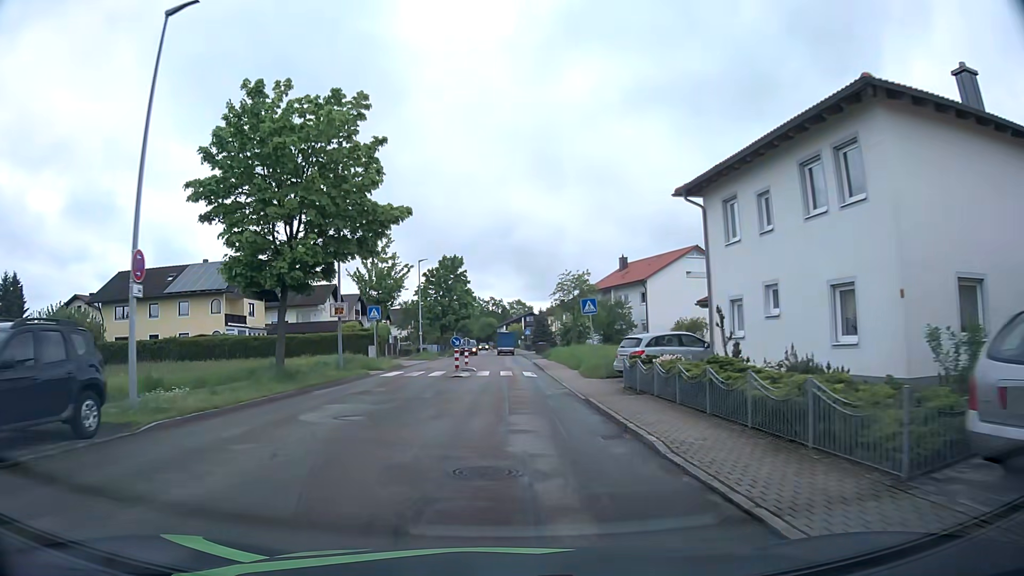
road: unclassified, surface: asphalt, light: Day
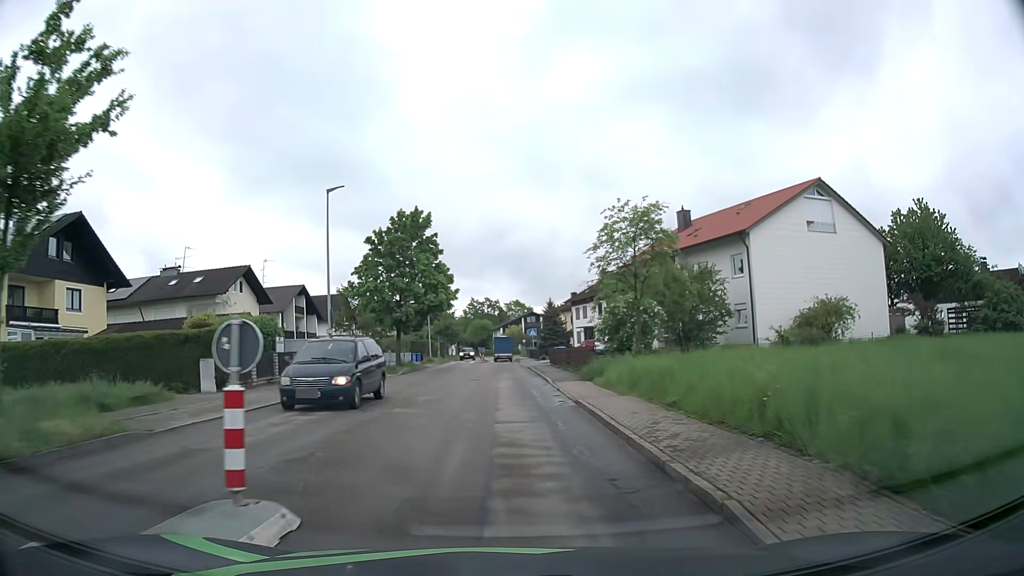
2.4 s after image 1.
(0.0, +28.2) m; 0°
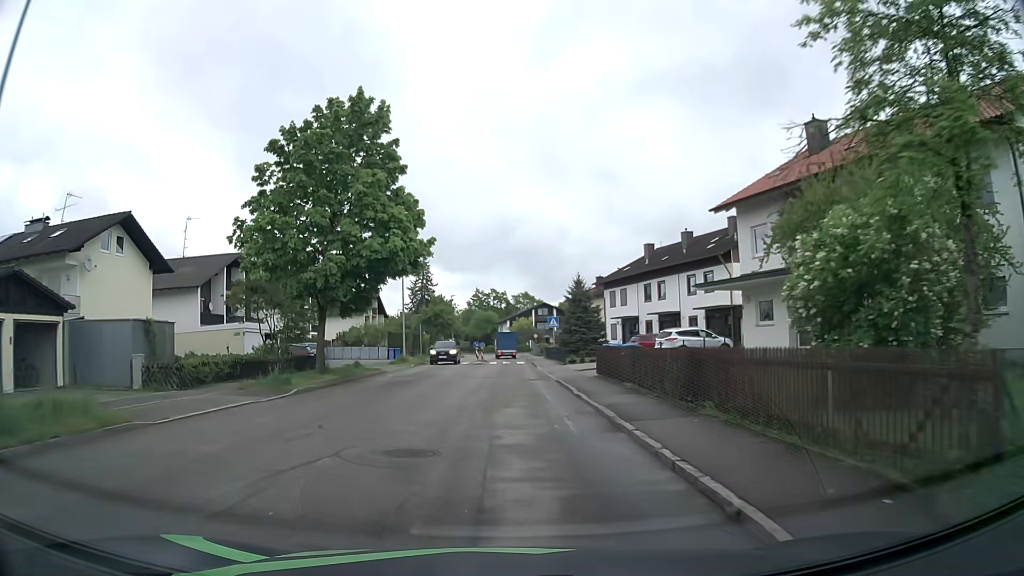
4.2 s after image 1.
(-0.1, +21.0) m; -1°
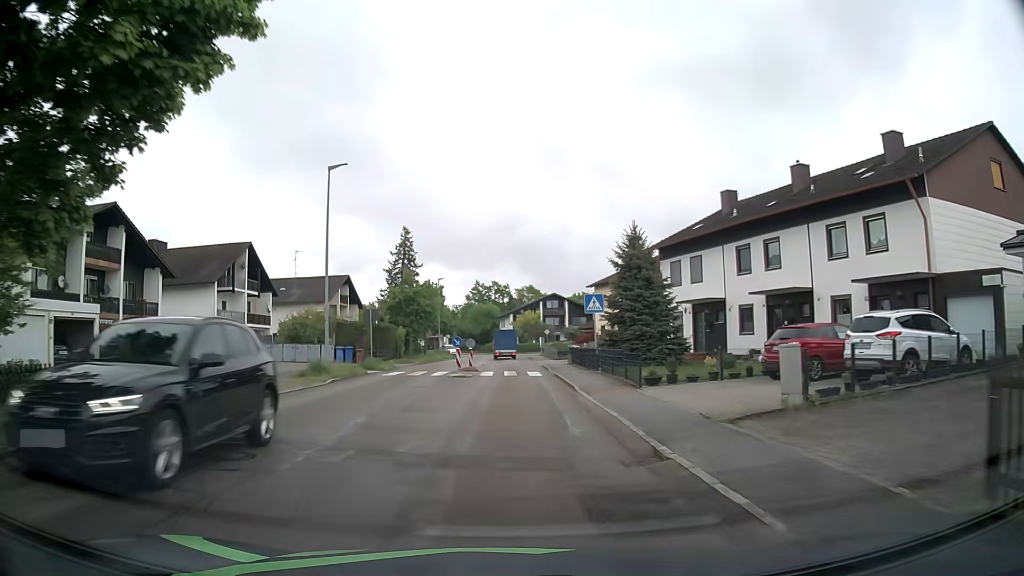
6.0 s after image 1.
(0.0, +20.6) m; 0°
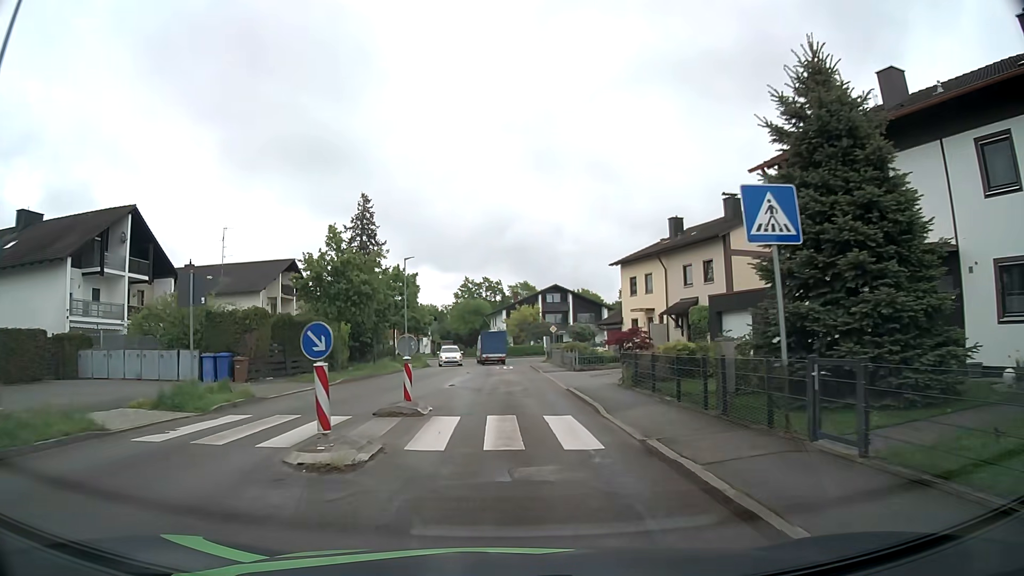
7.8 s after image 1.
(+0.1, +18.7) m; +1°
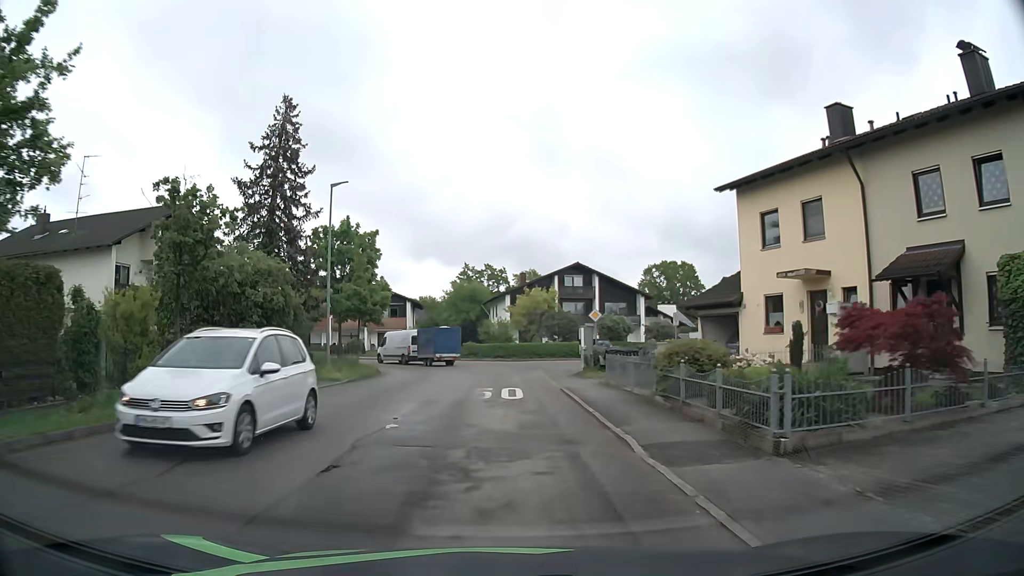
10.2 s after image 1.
(-0.1, +23.3) m; 0°
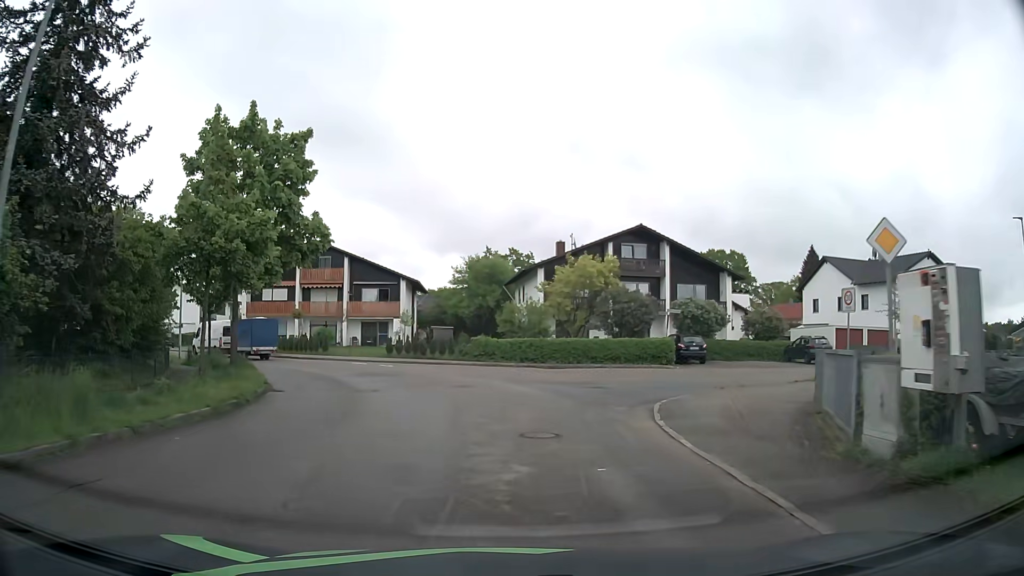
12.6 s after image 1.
(-0.5, +21.1) m; -3°
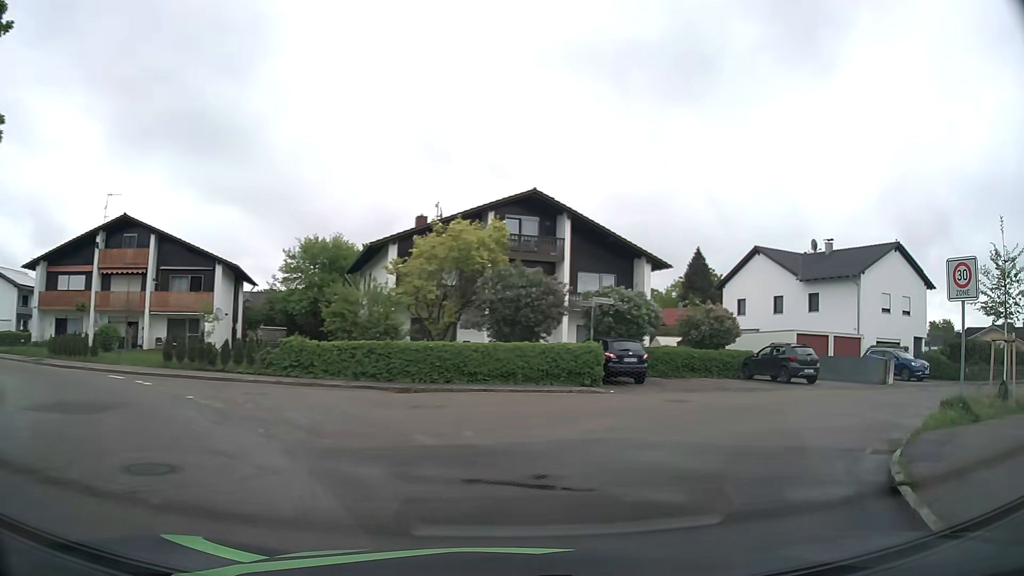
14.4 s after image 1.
(+0.6, +13.1) m; +11°
(+3, +10) (+10, +16) (+19, +20) (+28, +24) (+38, +27) (+47, +31) (+56, +36) (+65, +40) (+74, +44) (+84, +47) m
